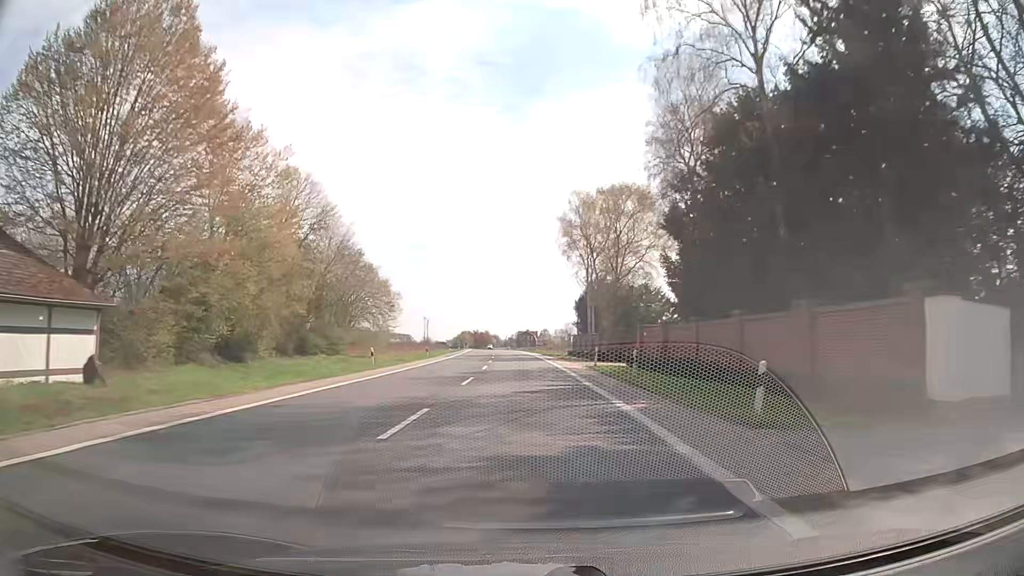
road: secondary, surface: asphalt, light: Day
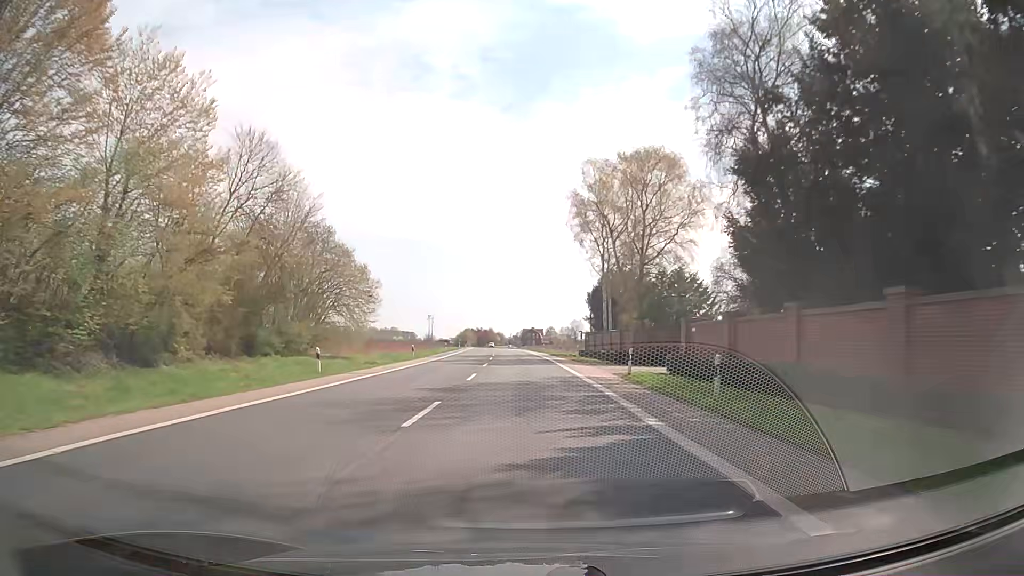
(0.0, +10.7) m; -1°
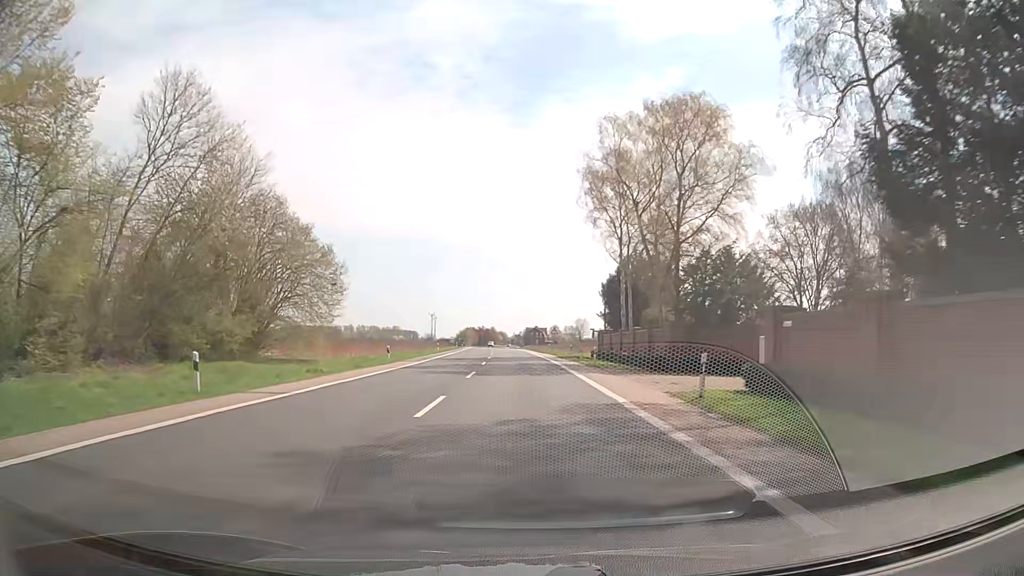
(0.0, +10.8) m; 0°
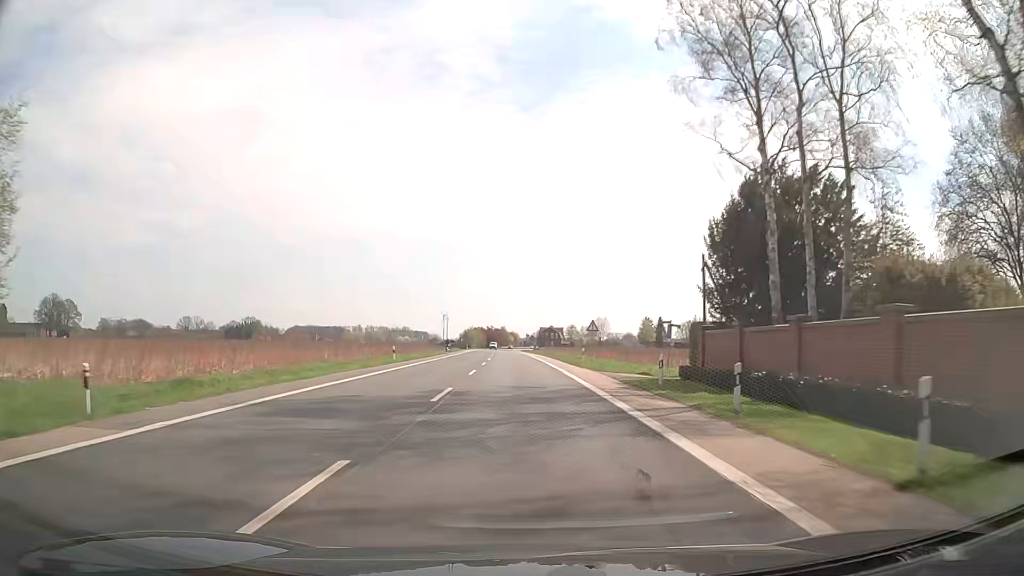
(-0.2, +32.3) m; -1°
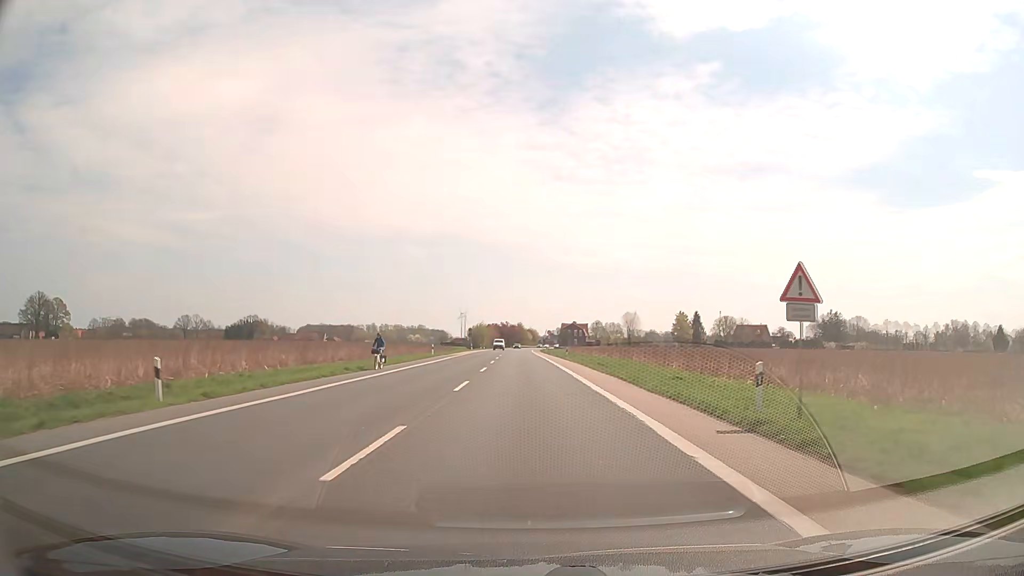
(-0.5, +32.3) m; -2°
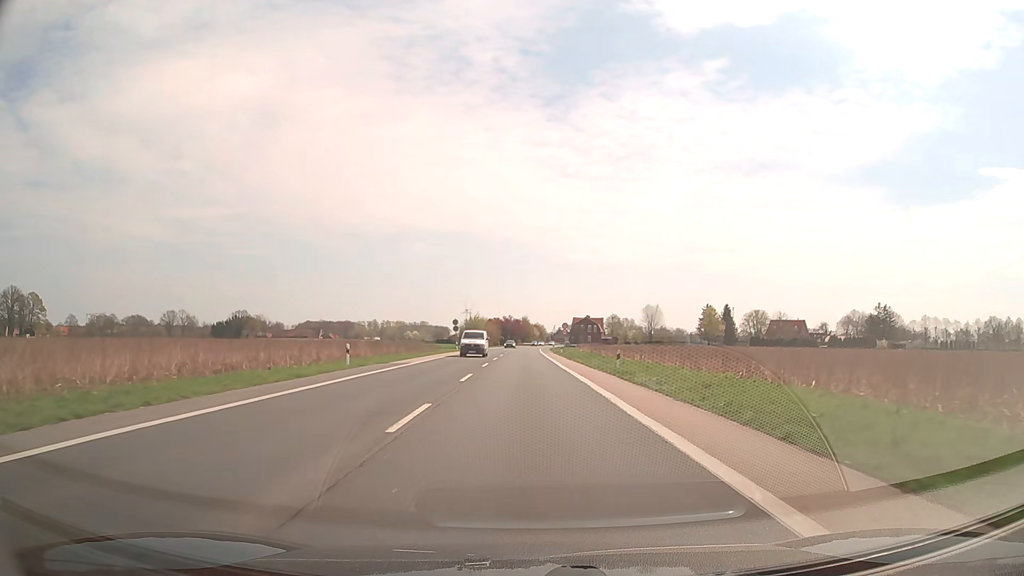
(-0.2, +32.5) m; 0°
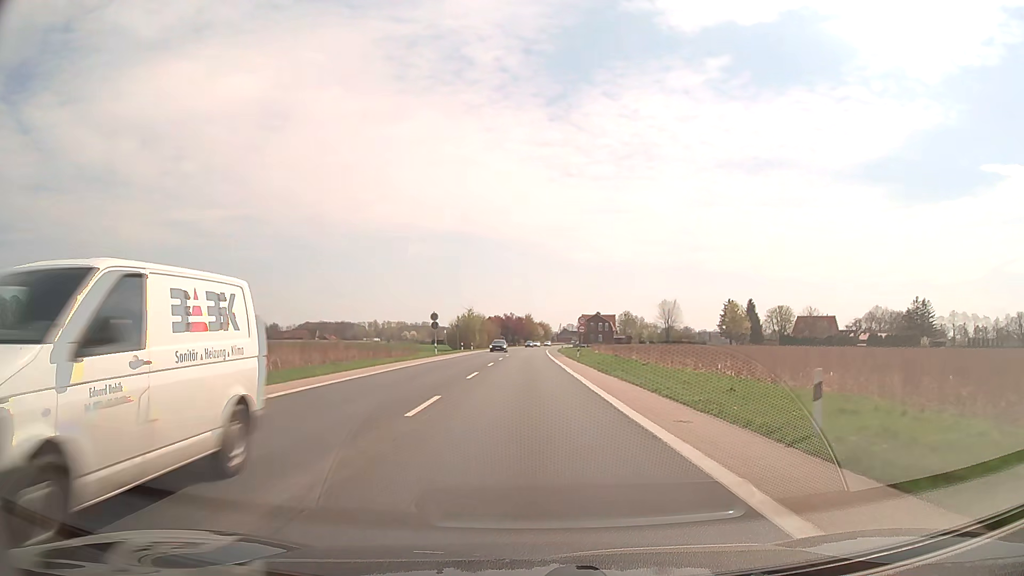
(0.0, +21.6) m; 0°
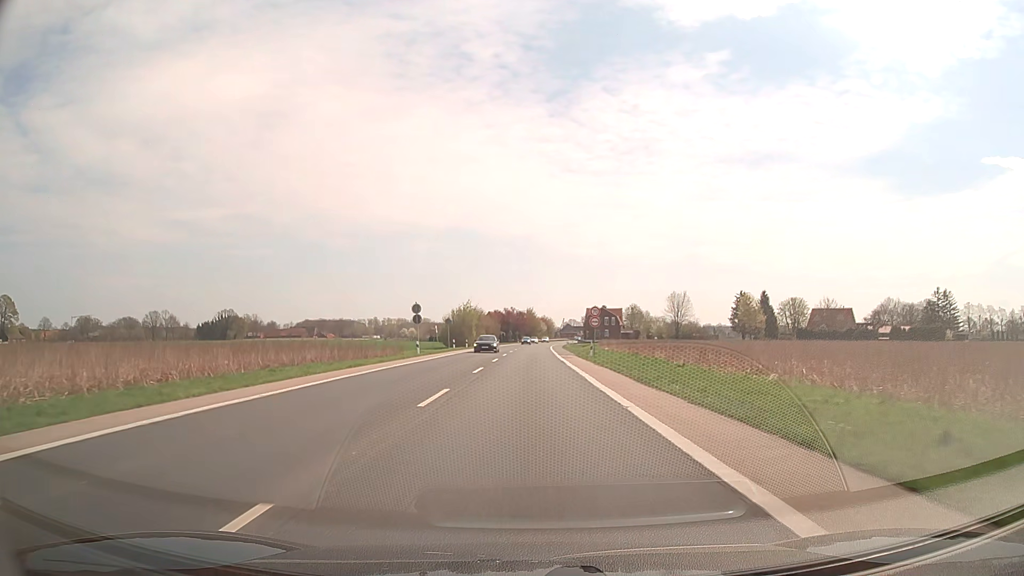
(0.0, +10.8) m; 0°
(0, +10) (0, +20) (0, +30) (0, +40) (0, +50) (0, +60) (+1, +70) (+1, +80) (+1, +90) (+1, +100) m
